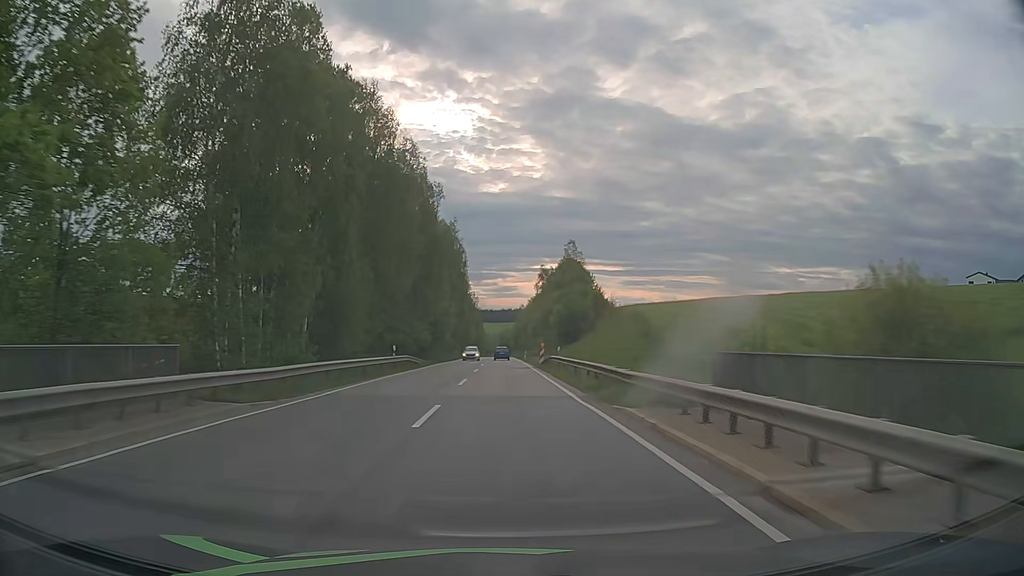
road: secondary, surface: asphalt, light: Day
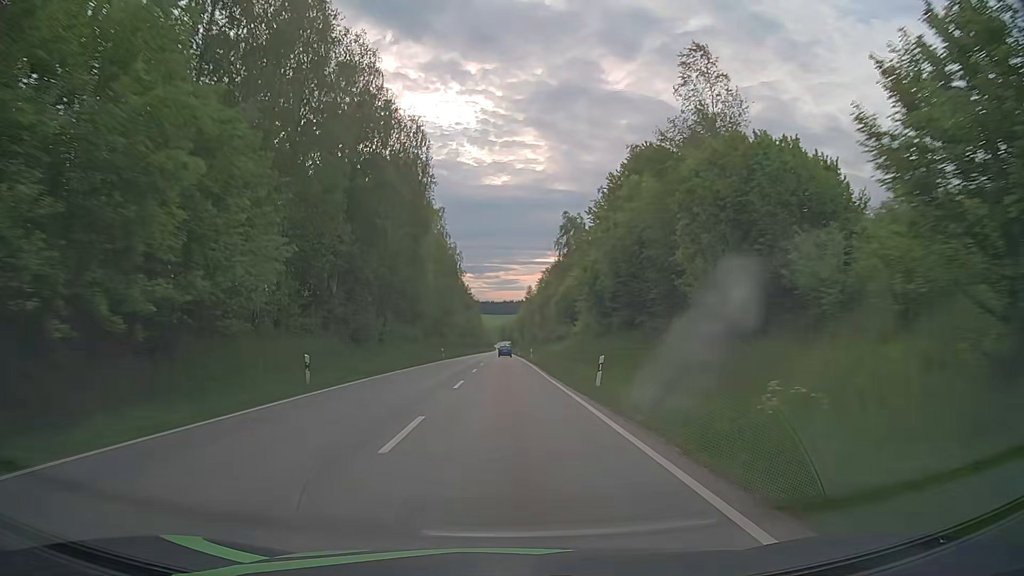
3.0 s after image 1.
(-0.1, +63.3) m; 0°
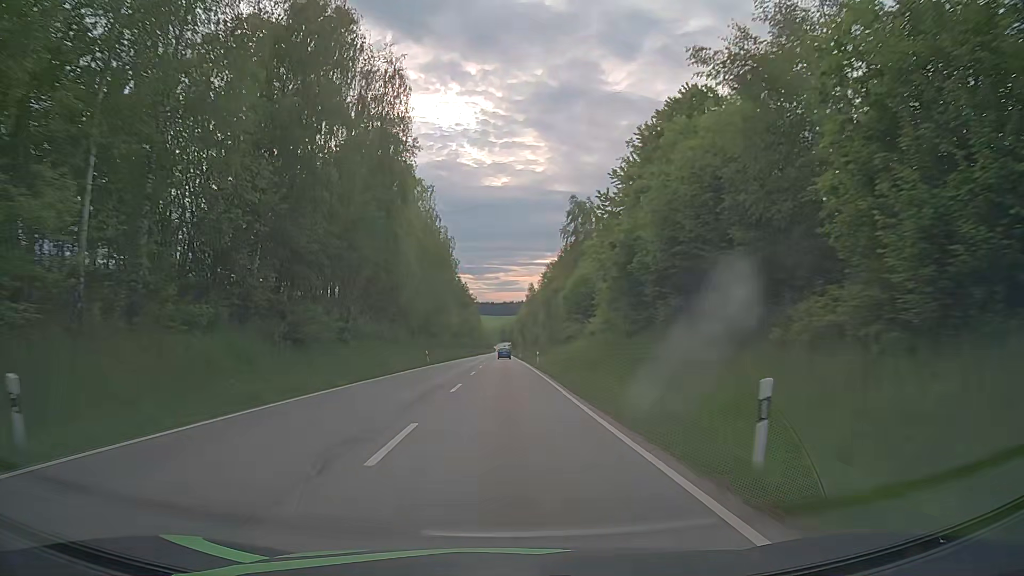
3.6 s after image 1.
(0.0, +12.9) m; 0°
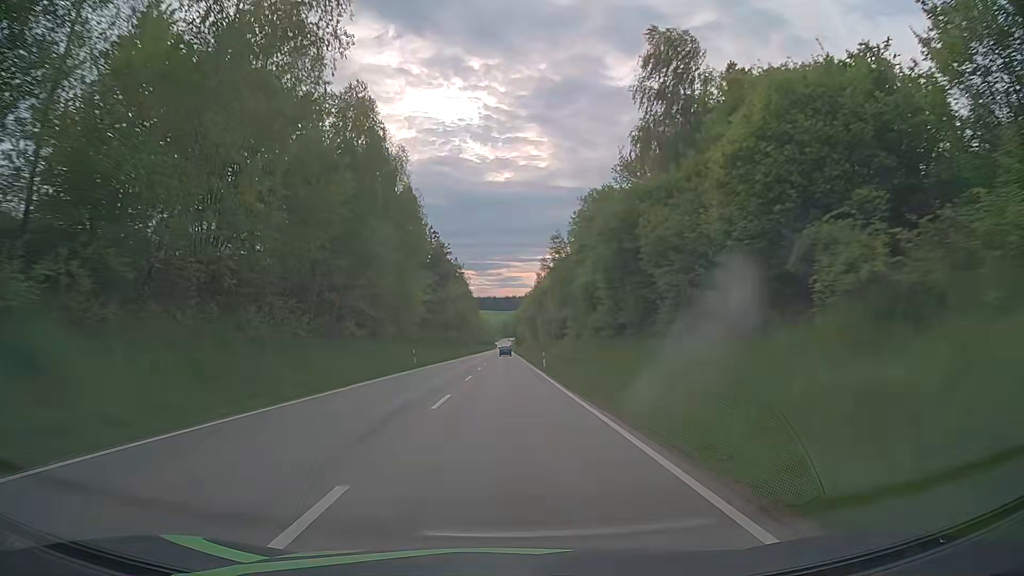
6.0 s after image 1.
(-0.3, +53.9) m; 0°
(0, +10) (0, +20) (0, +30) (0, +40) (0, +50) (0, +60) (-1, +70) (-1, +80) (-1, +90) (-1, +100) m
